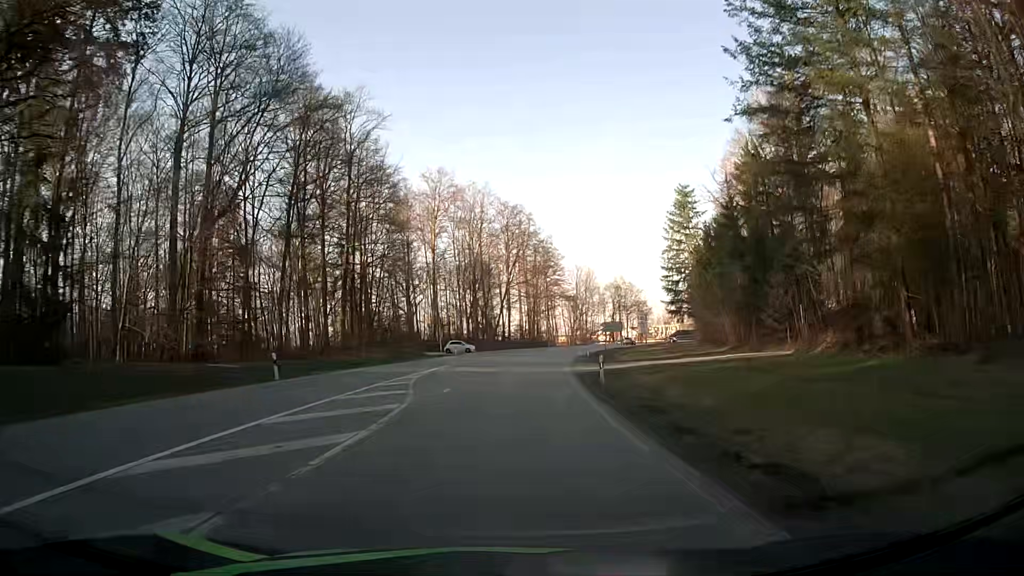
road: secondary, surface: asphalt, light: Day
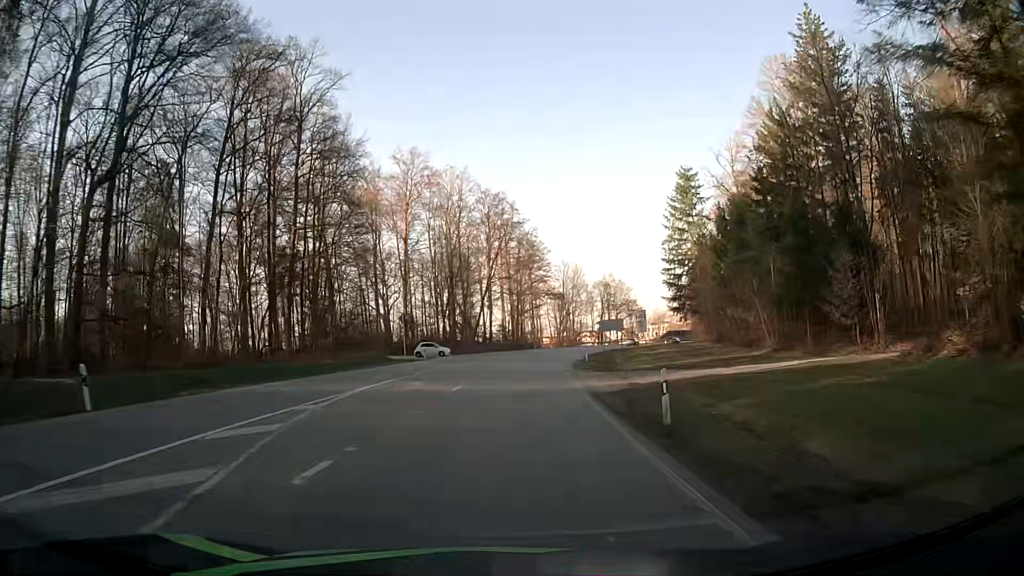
(+0.1, +11.5) m; +1°
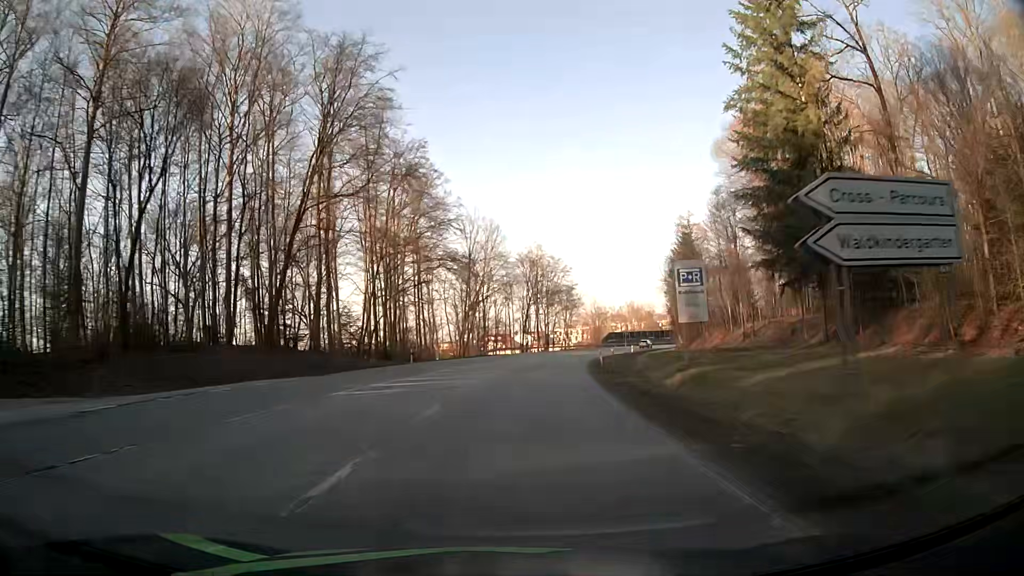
(+3.8, +57.5) m; +8°
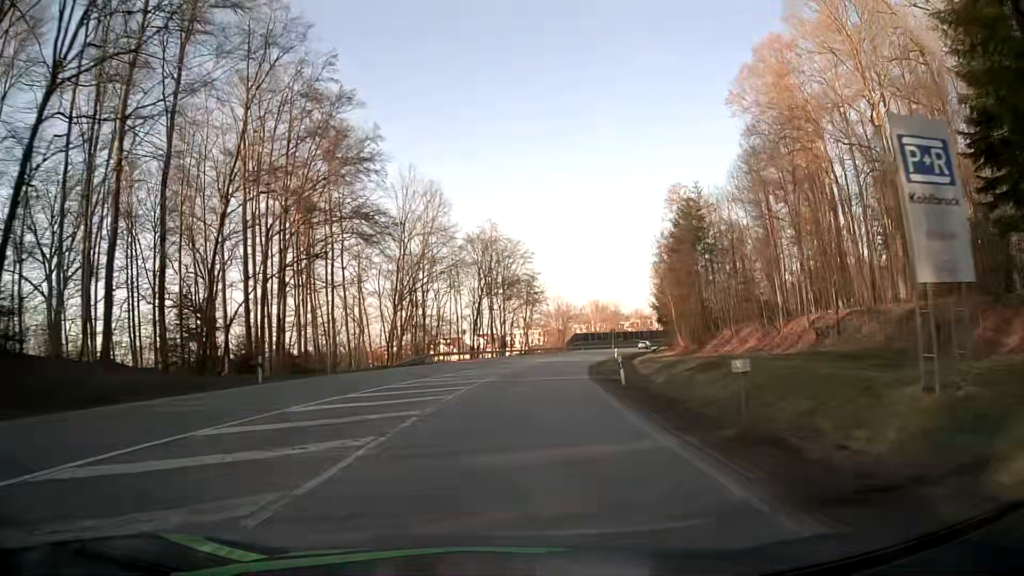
(+0.9, +23.1) m; +4°
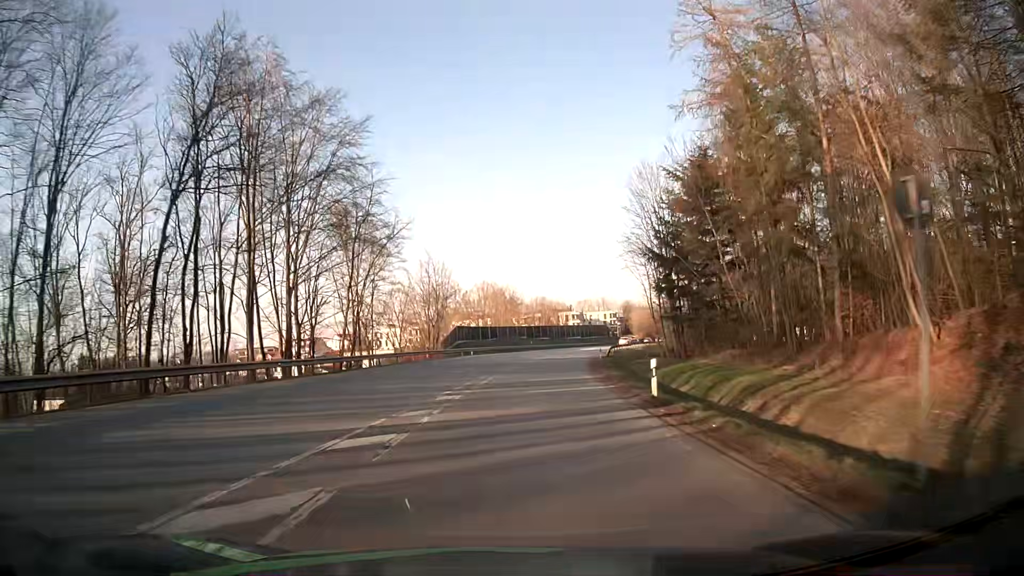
(+5.1, +57.9) m; +10°
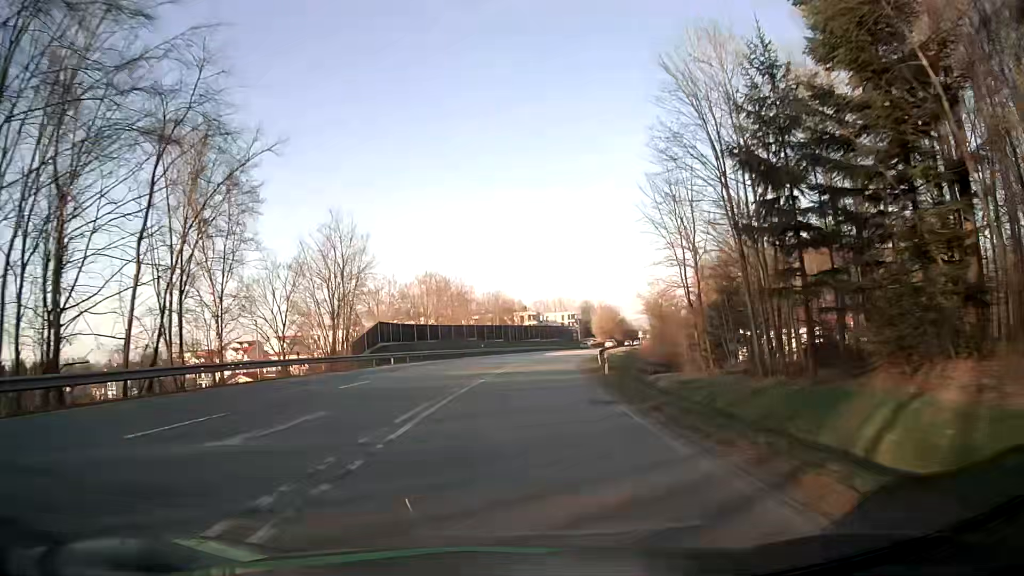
(+0.9, +23.5) m; +4°
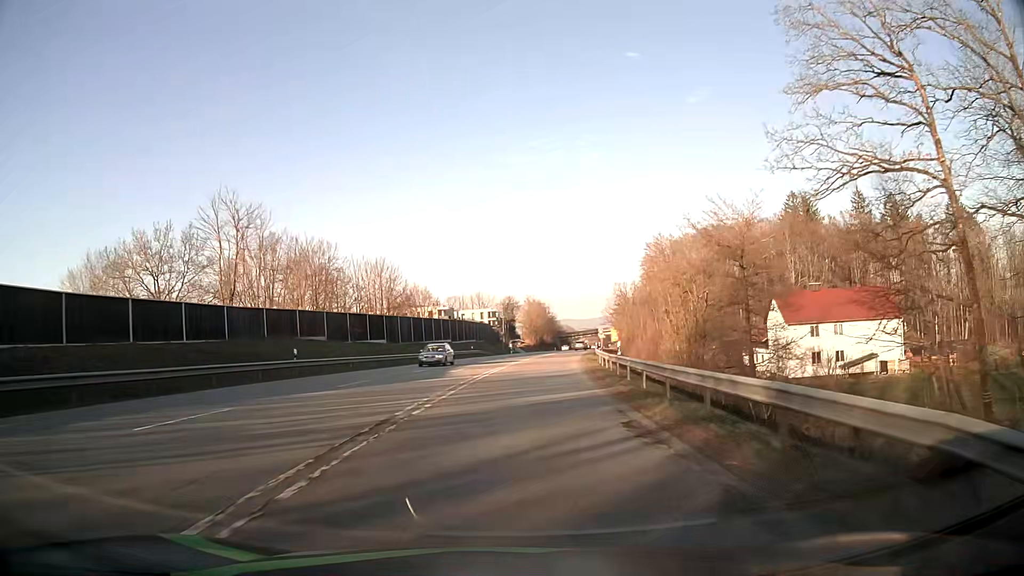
(+3.1, +46.4) m; +7°
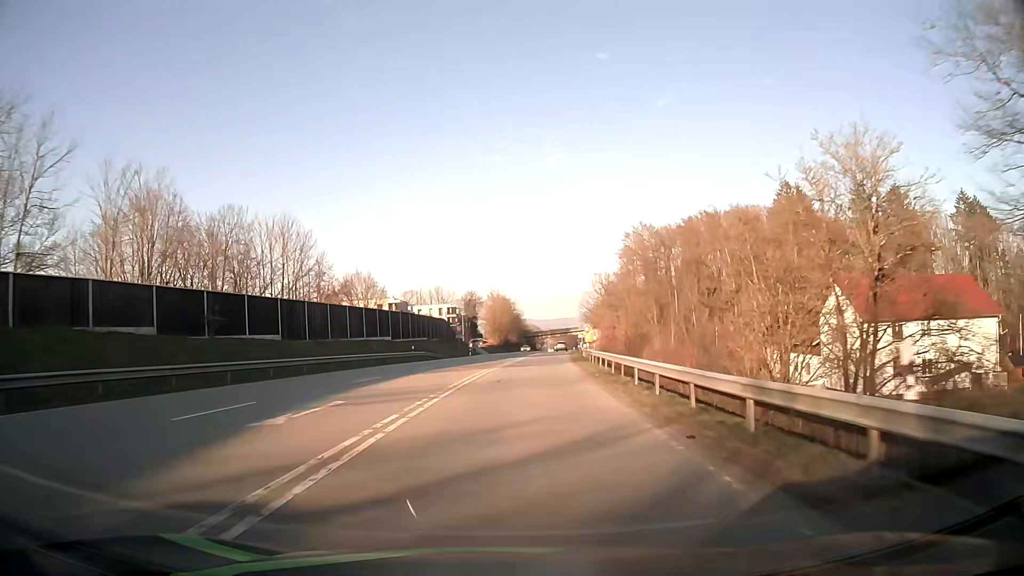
(+0.6, +22.3) m; +3°
(0, +10) (+1, +20) (+1, +30) (+2, +40) (+3, +50) (+3, +60) (+4, +70) (+5, +80) (+6, +90) (+7, +100) m
